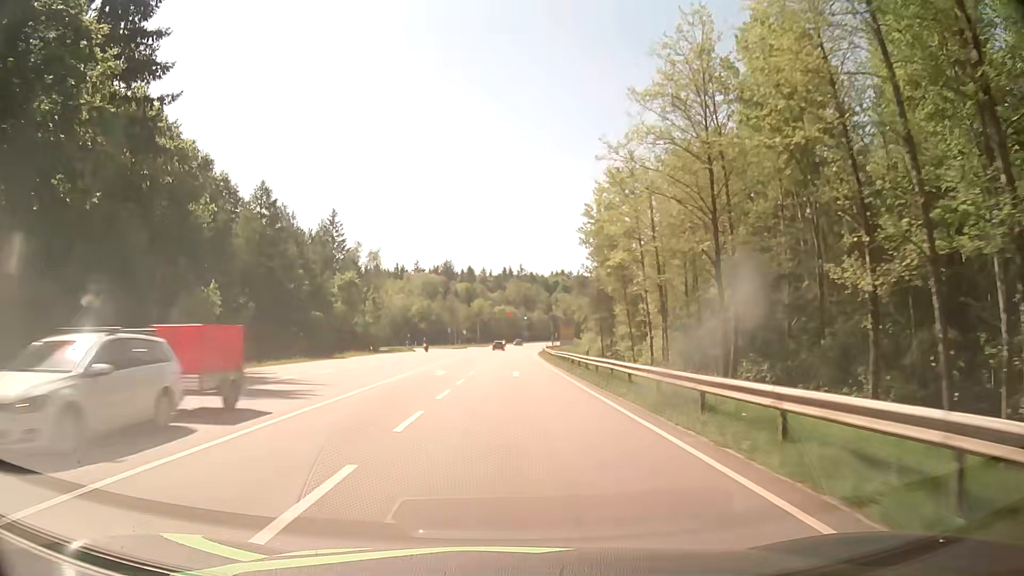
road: secondary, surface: asphalt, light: Day
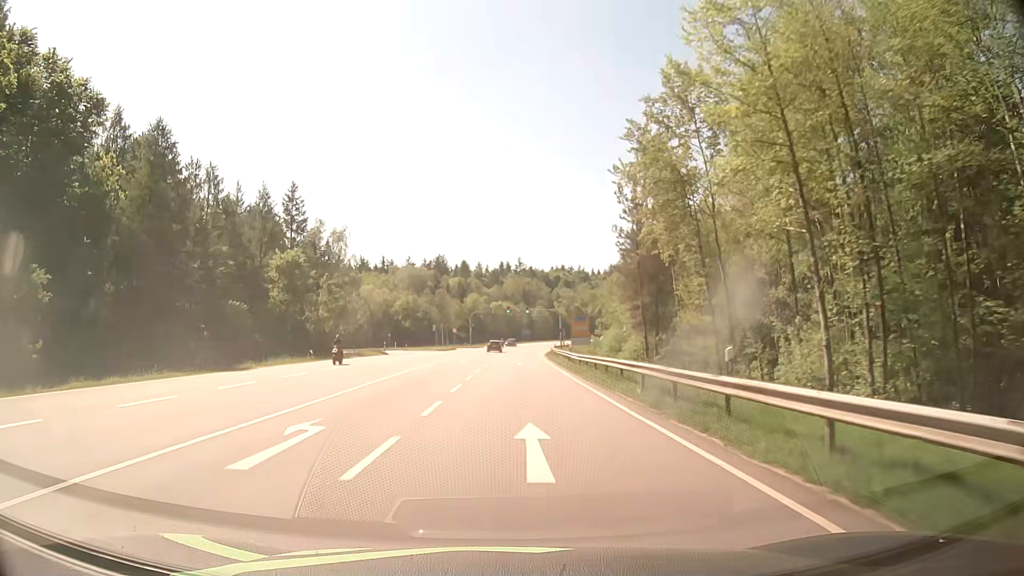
(0.0, +21.4) m; -1°
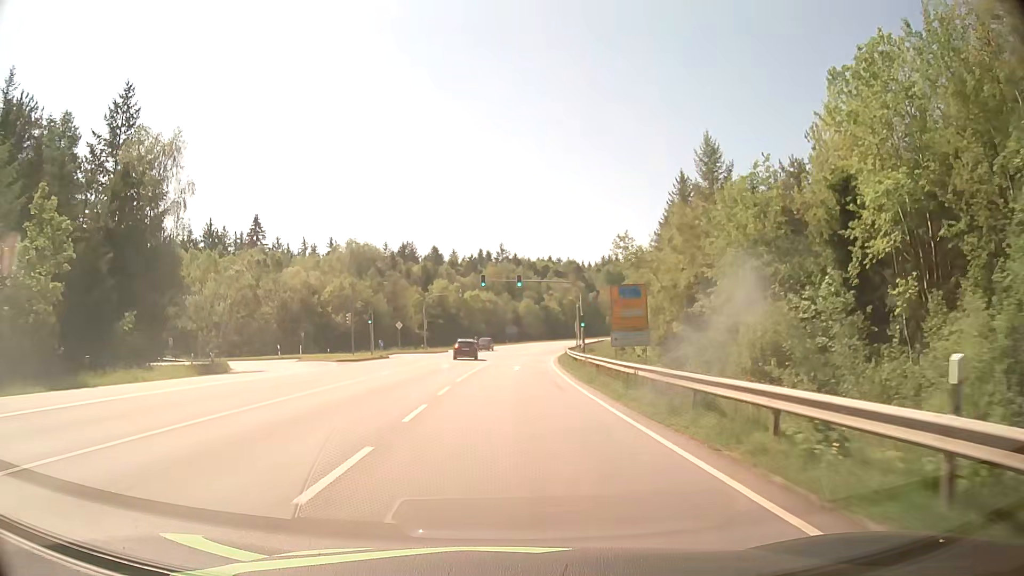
(+0.9, +43.0) m; +2°
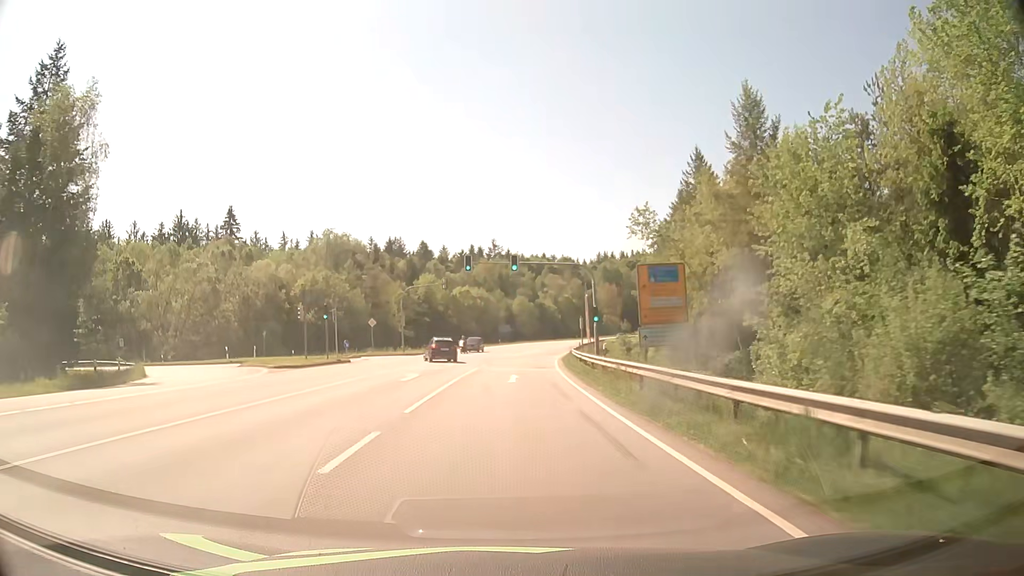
(+0.1, +10.8) m; 0°
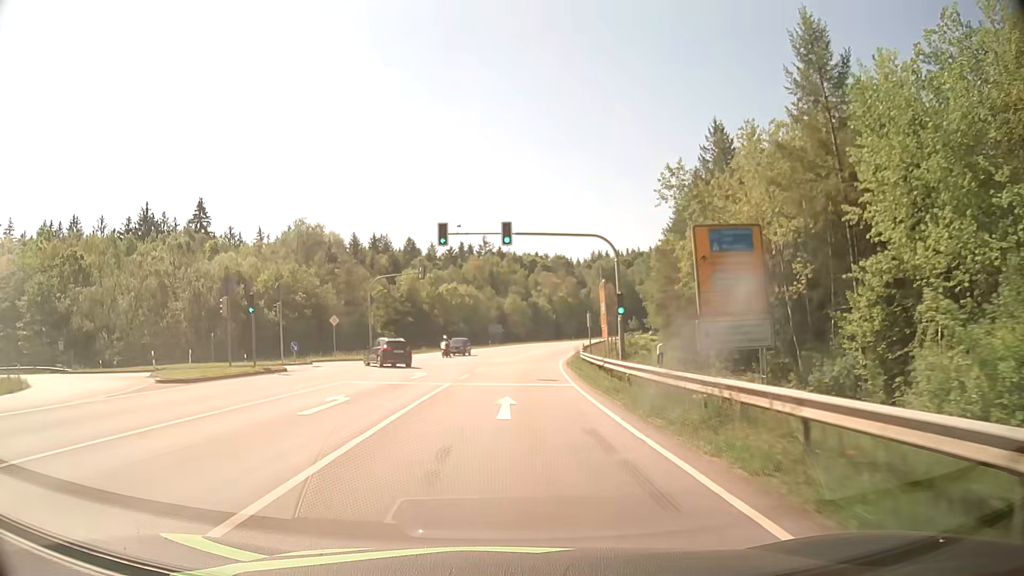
(+0.1, +10.8) m; +1°
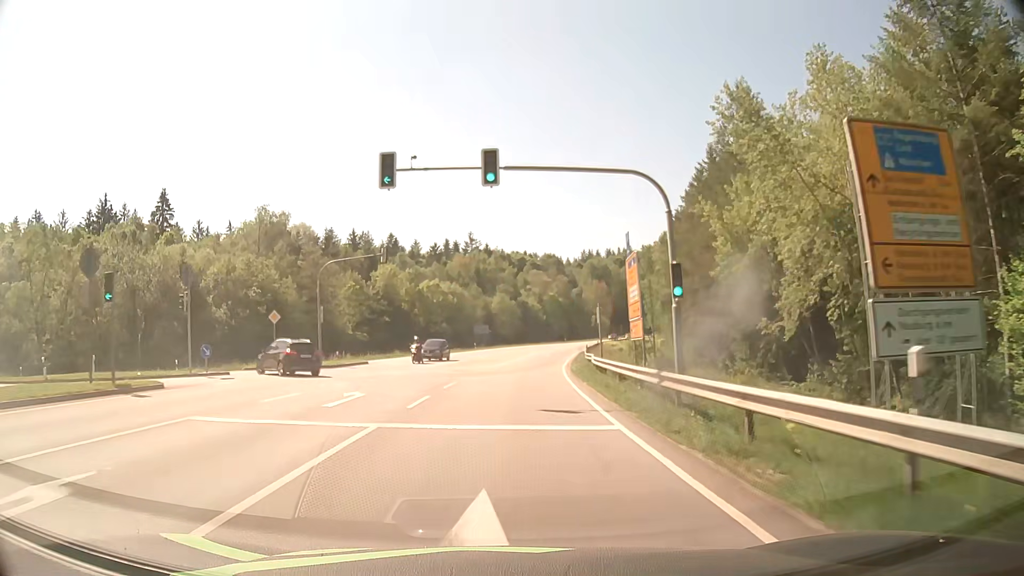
(+0.1, +10.7) m; +1°
